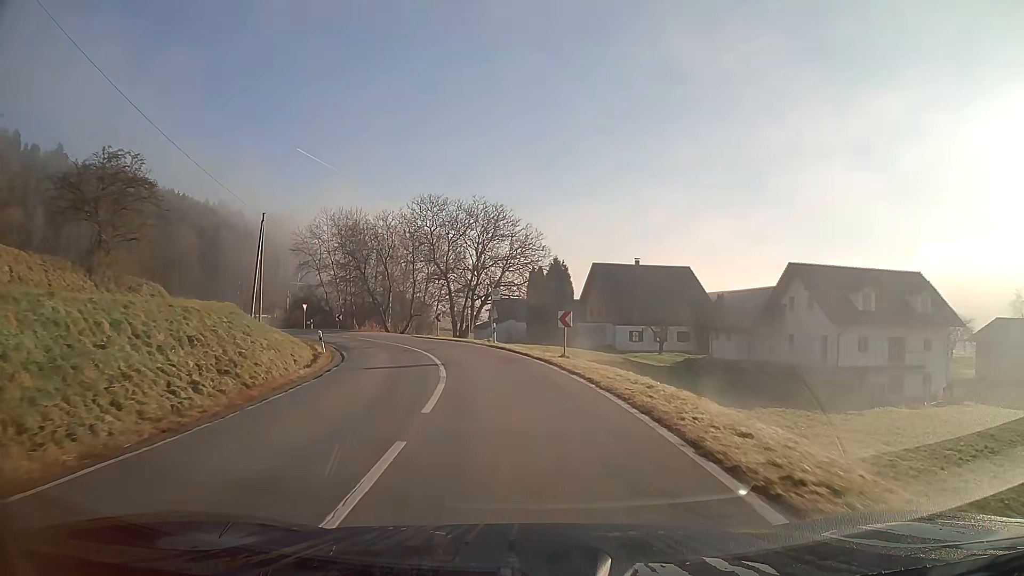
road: secondary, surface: asphalt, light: Day
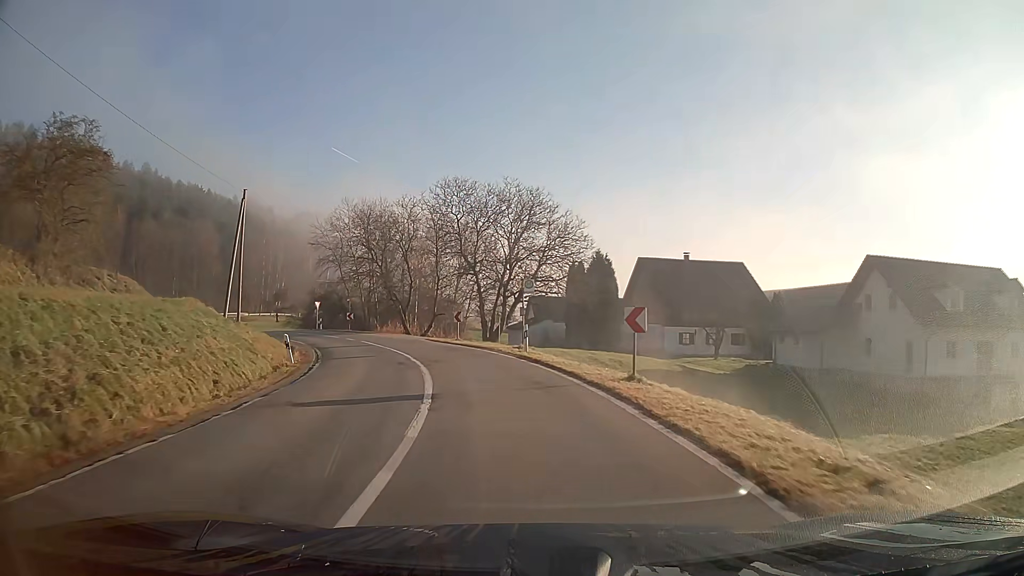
(-0.3, +7.8) m; -4°
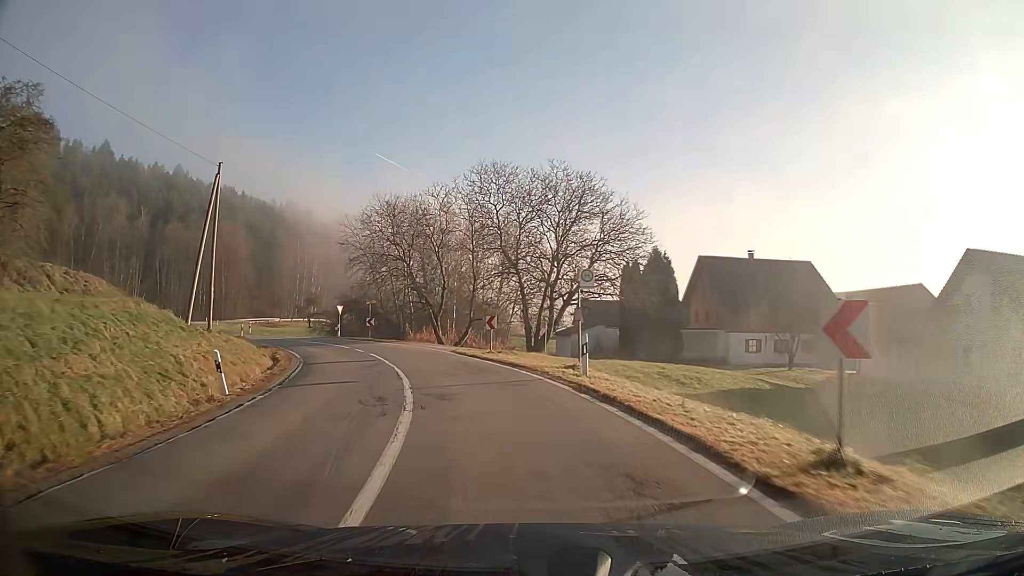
(-0.3, +7.6) m; -4°
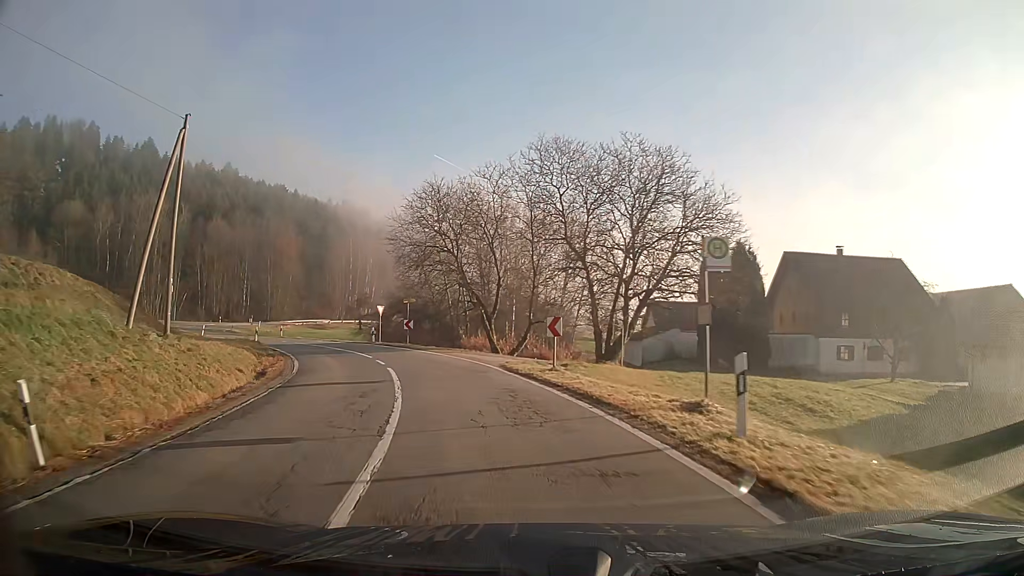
(-0.4, +7.5) m; -6°
